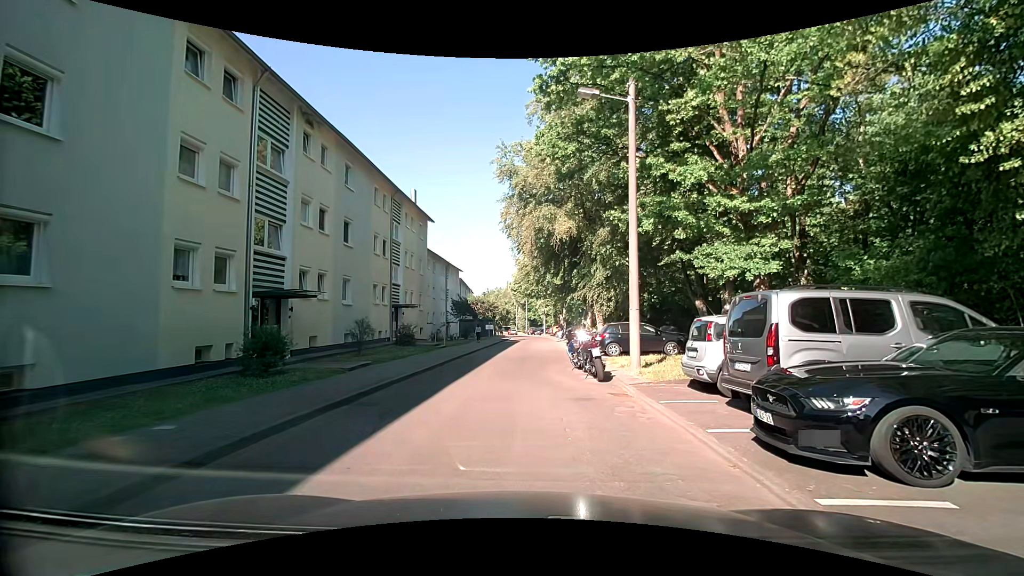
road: residential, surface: asphalt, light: Day
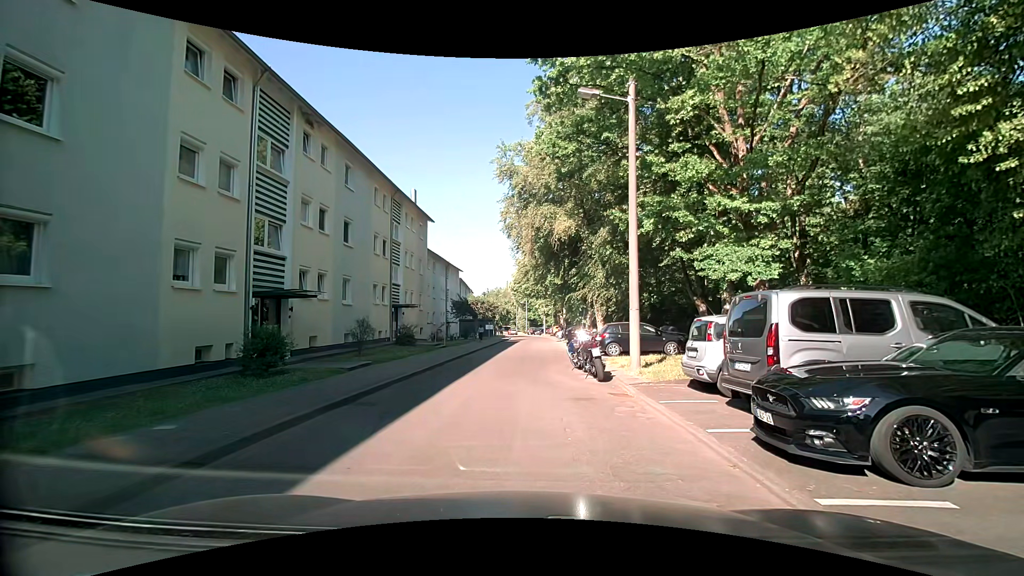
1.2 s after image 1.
(0.0, 0.0) m; 0°
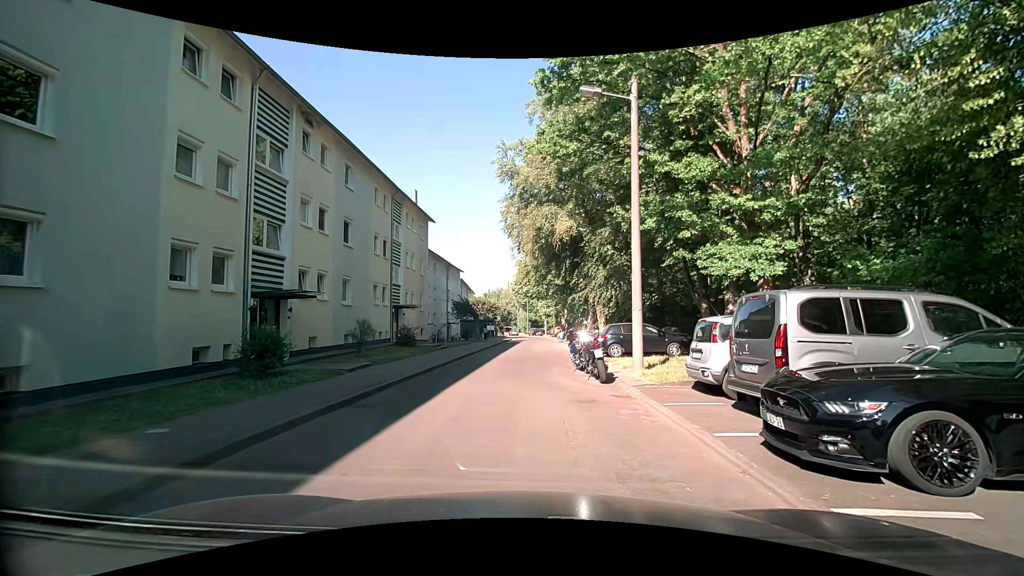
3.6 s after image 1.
(0.0, +0.1) m; 0°
